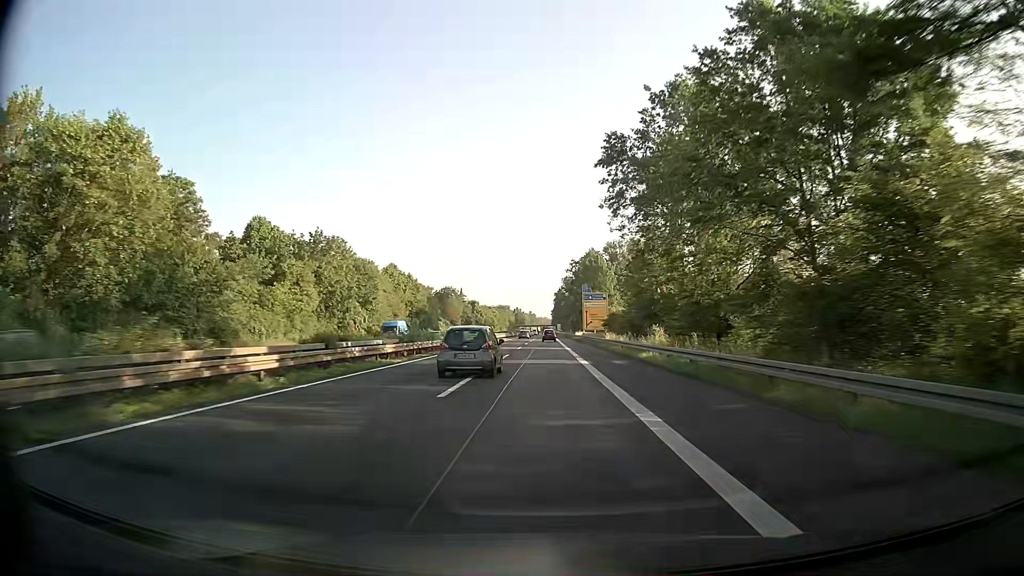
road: trunk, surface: asphalt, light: Day
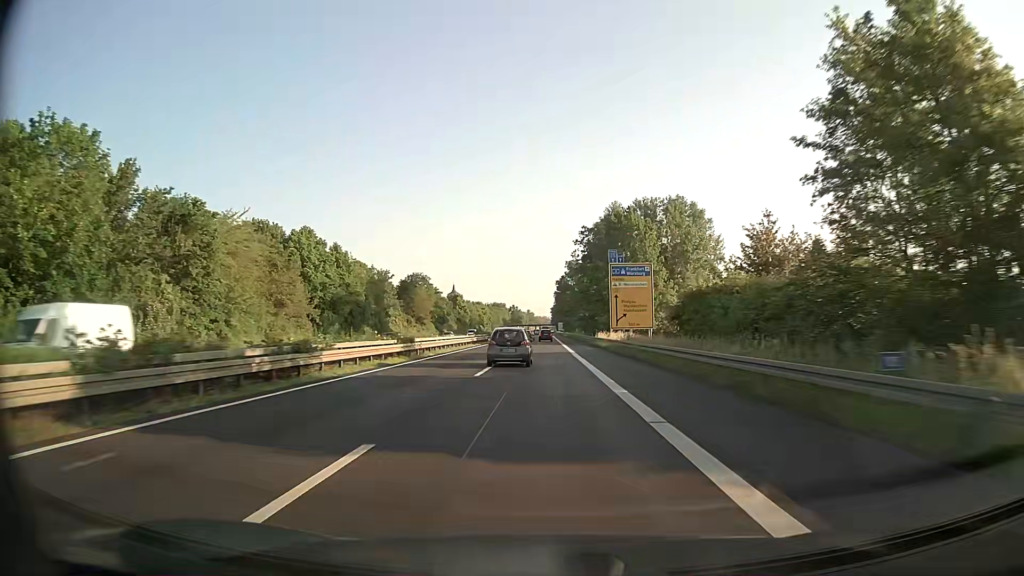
(-0.1, +47.7) m; 0°
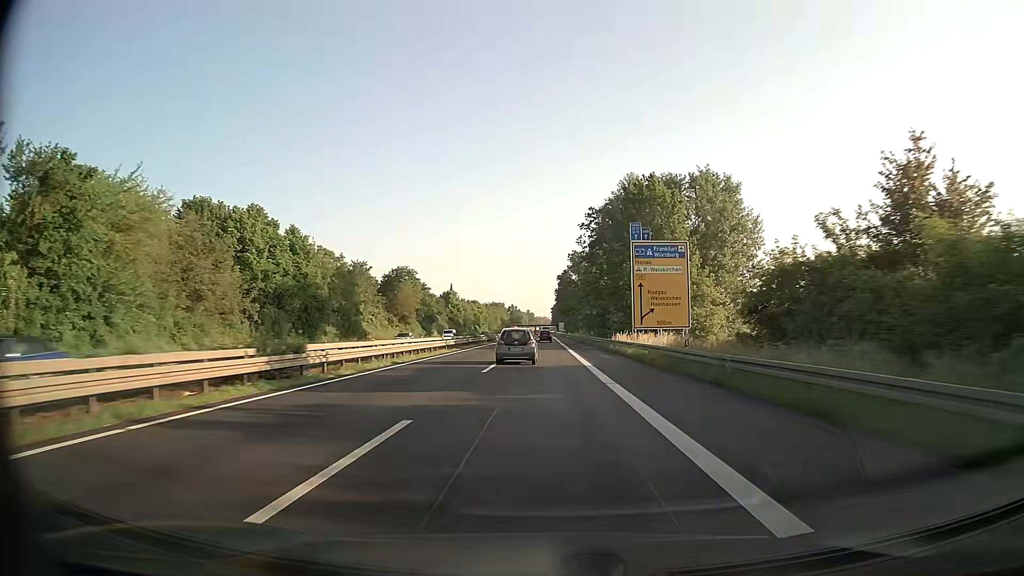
(0.0, +15.9) m; 0°
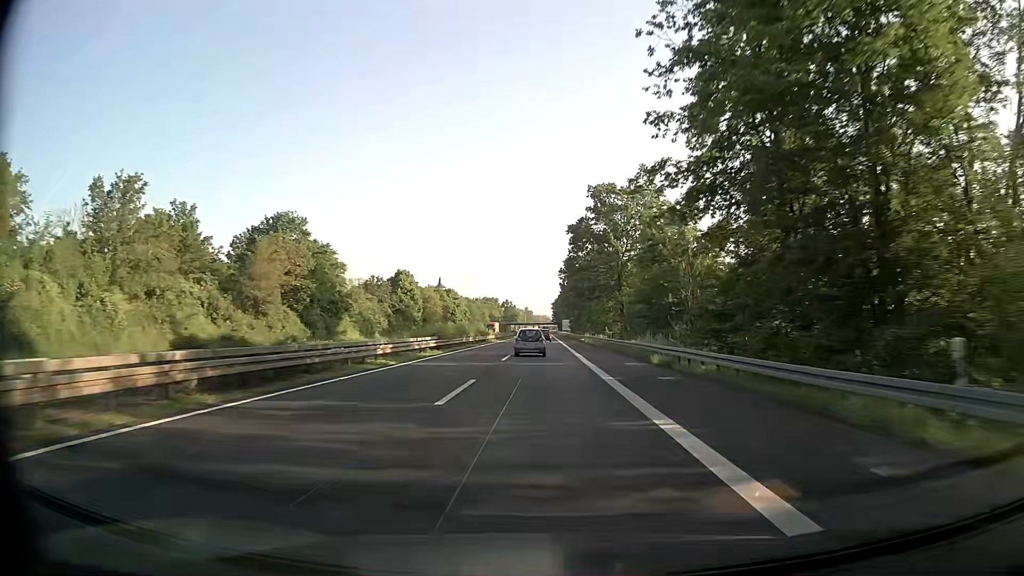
(+0.2, +64.0) m; 0°
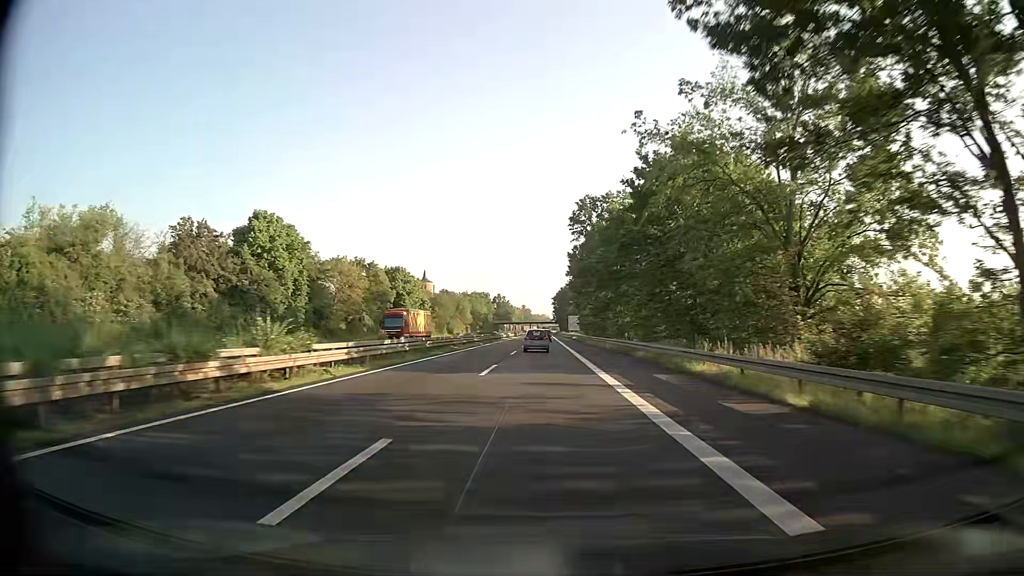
(-0.2, +64.2) m; 0°
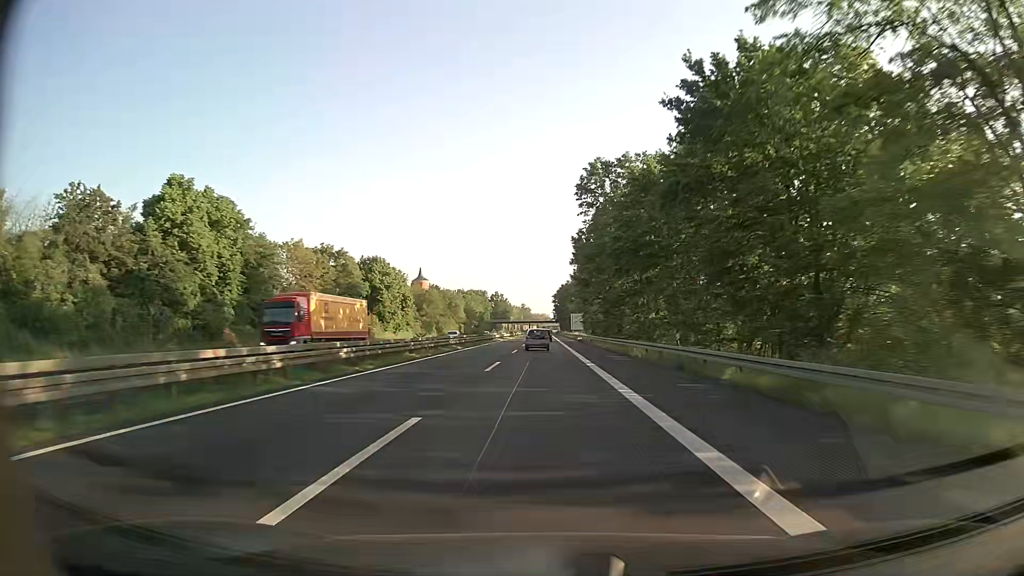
(0.0, +16.1) m; 0°
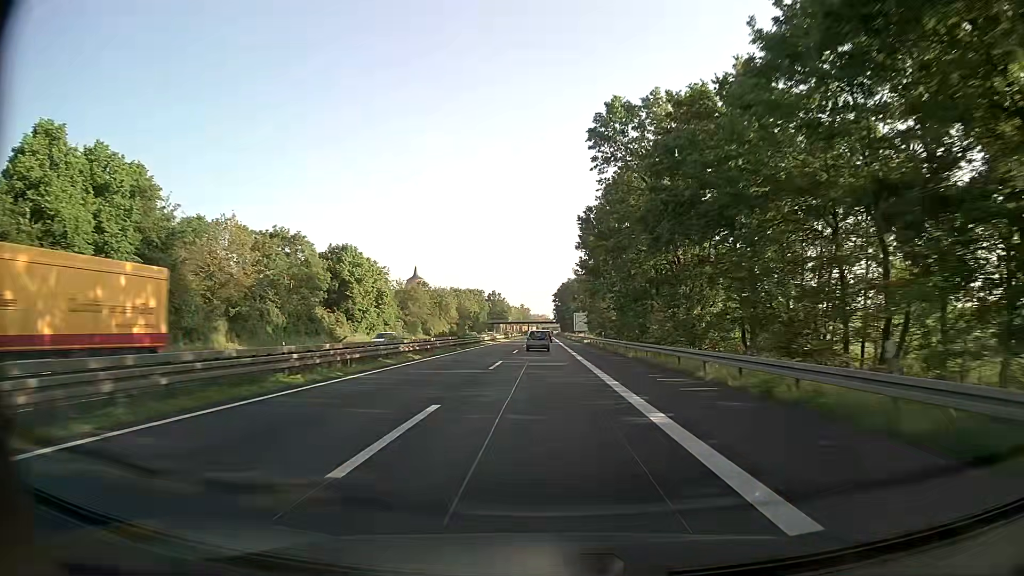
(0.0, +16.1) m; 0°
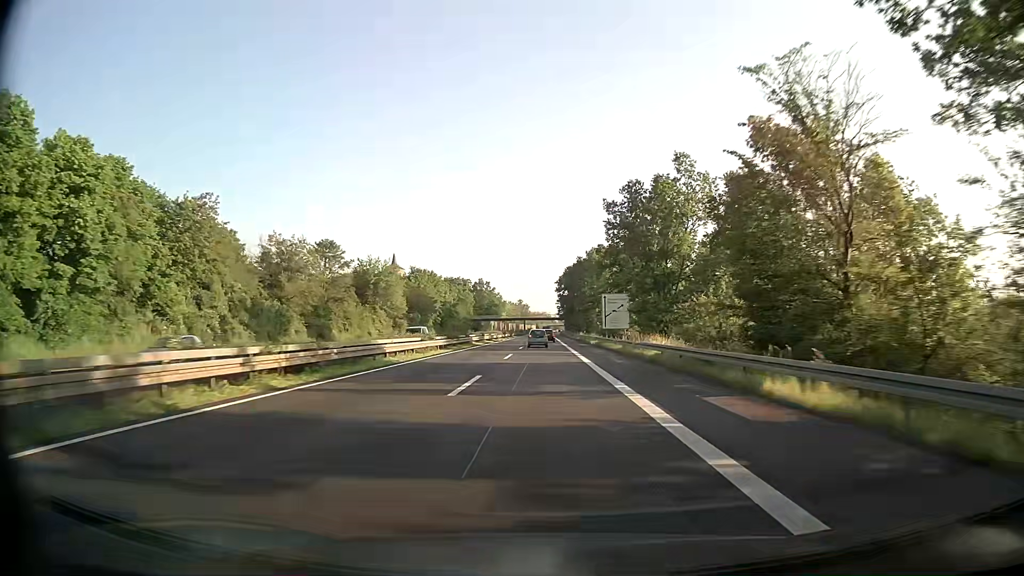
(-0.1, +64.7) m; 0°
(0, +10) (0, +20) (0, +30) (0, +40) (0, +50) (0, +60) (0, +70) (0, +80) (0, +90) (0, +100) m
